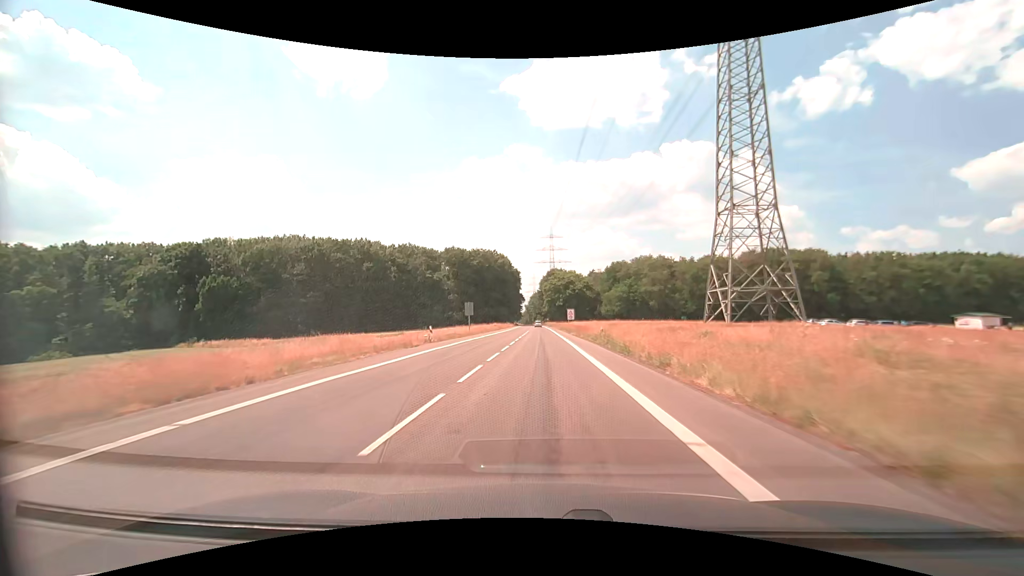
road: secondary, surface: asphalt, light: Day
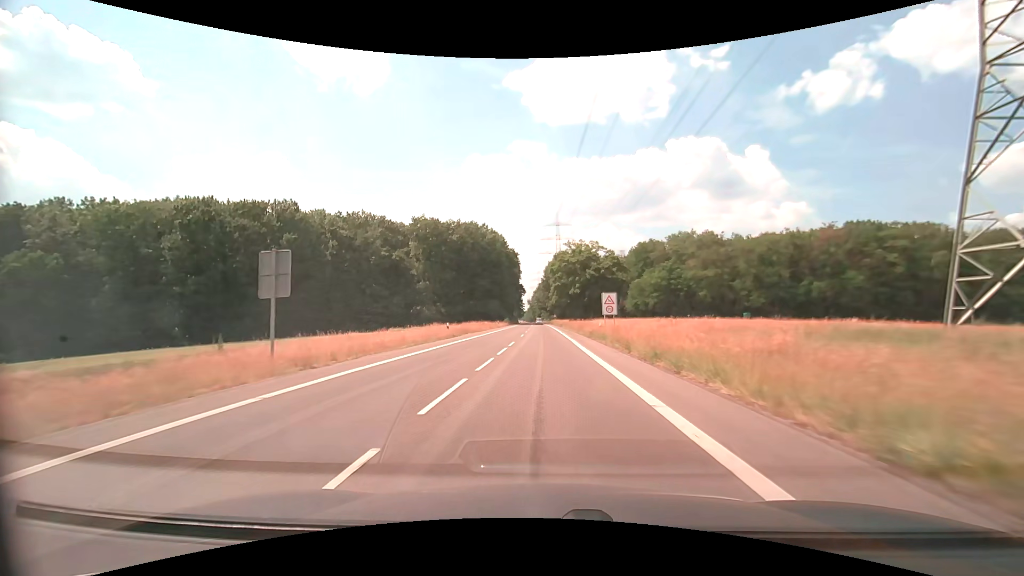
(-0.2, +45.1) m; 0°
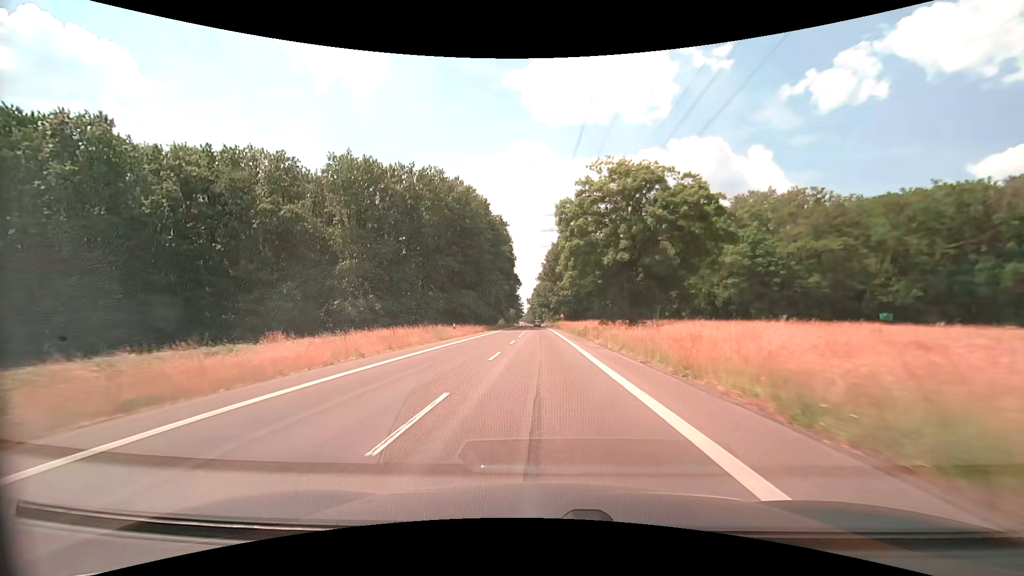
(-0.1, +45.1) m; 0°
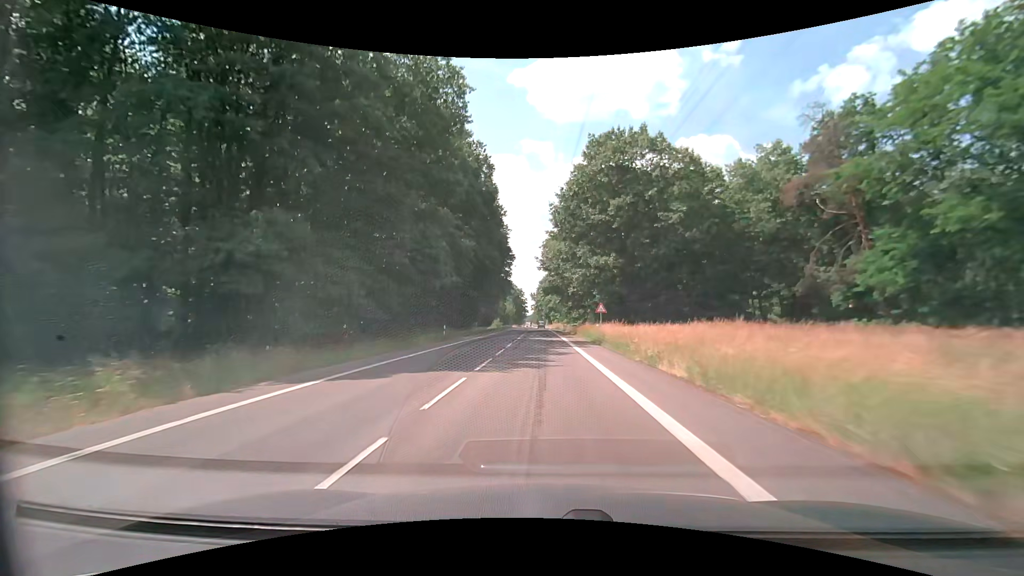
(-0.5, +56.3) m; -1°
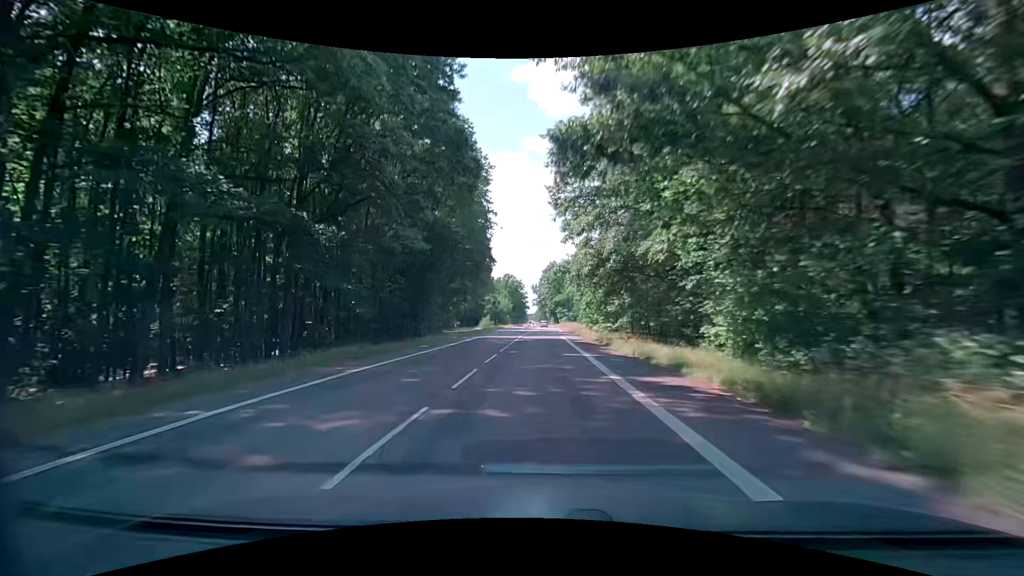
(-0.3, +45.1) m; -1°
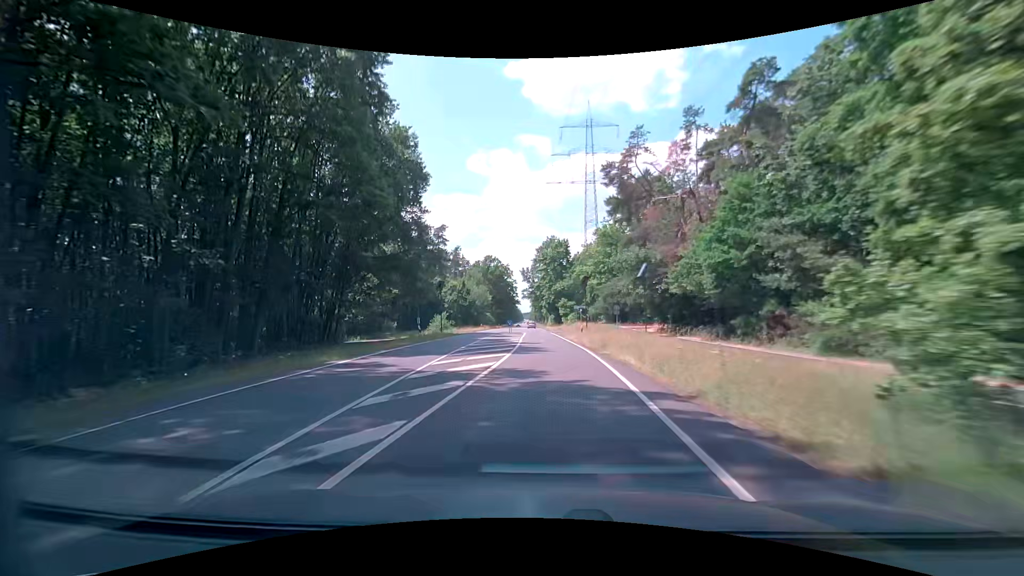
(+0.5, +56.6) m; +2°
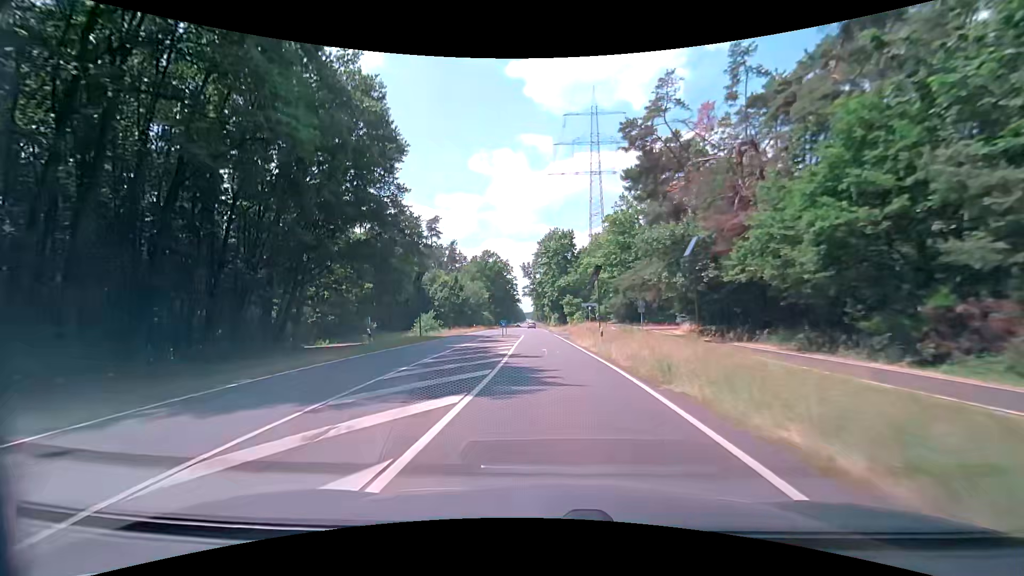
(-0.1, +11.3) m; -1°
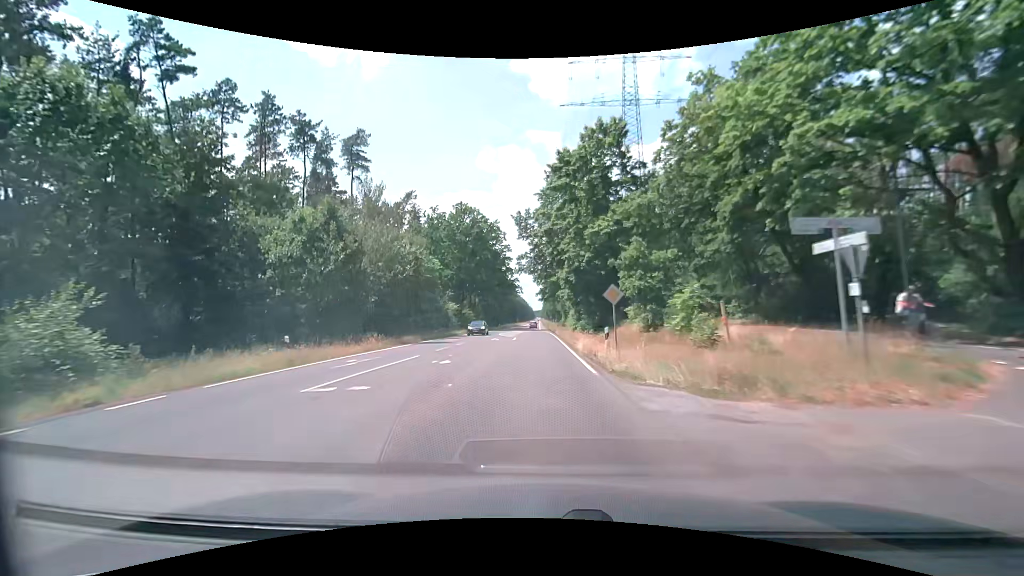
(-0.3, +56.7) m; -1°
(0, +10) (0, +20) (0, +30) (-1, +40) (-1, +50) (-1, +60) (-2, +70) (-2, +80) (-2, +90) (-3, +100) m
